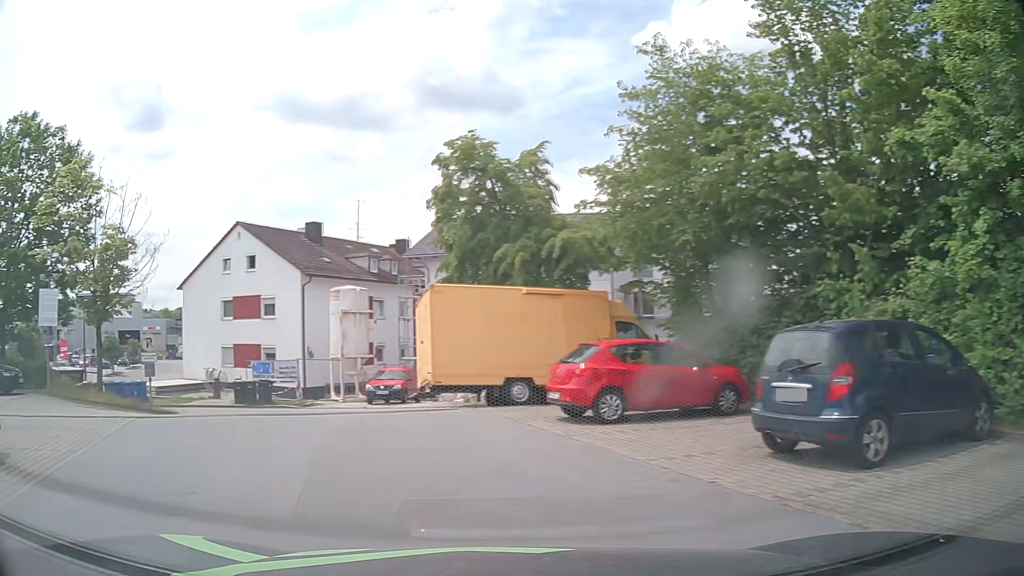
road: residential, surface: asphalt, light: Day
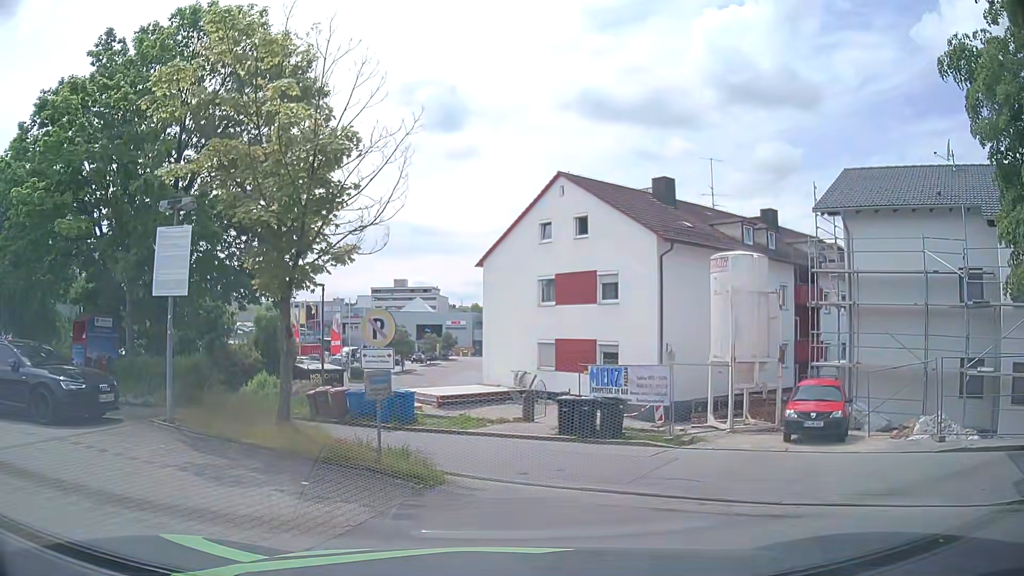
(-3.9, +11.1) m; -27°
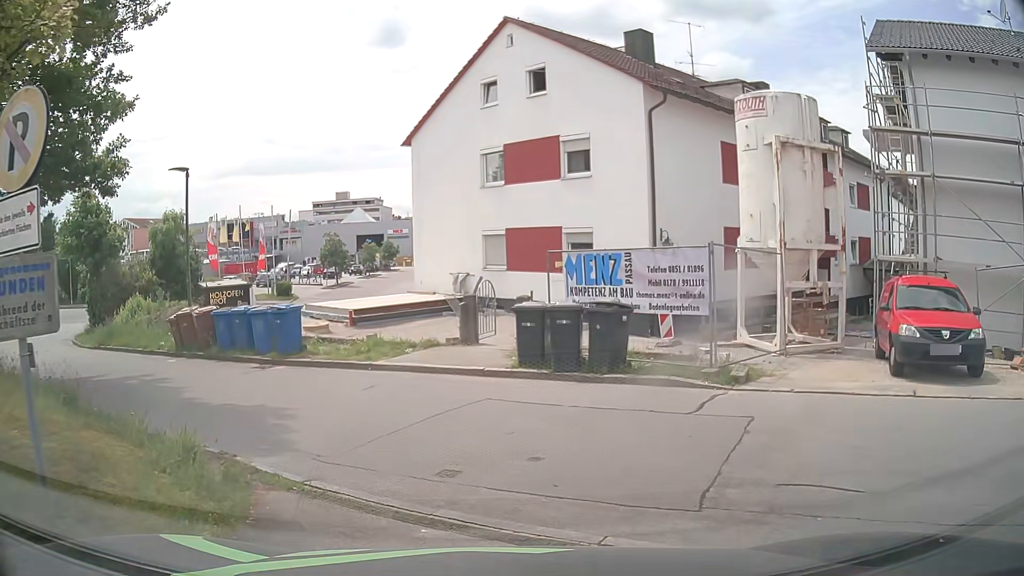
(+0.4, +7.1) m; +4°
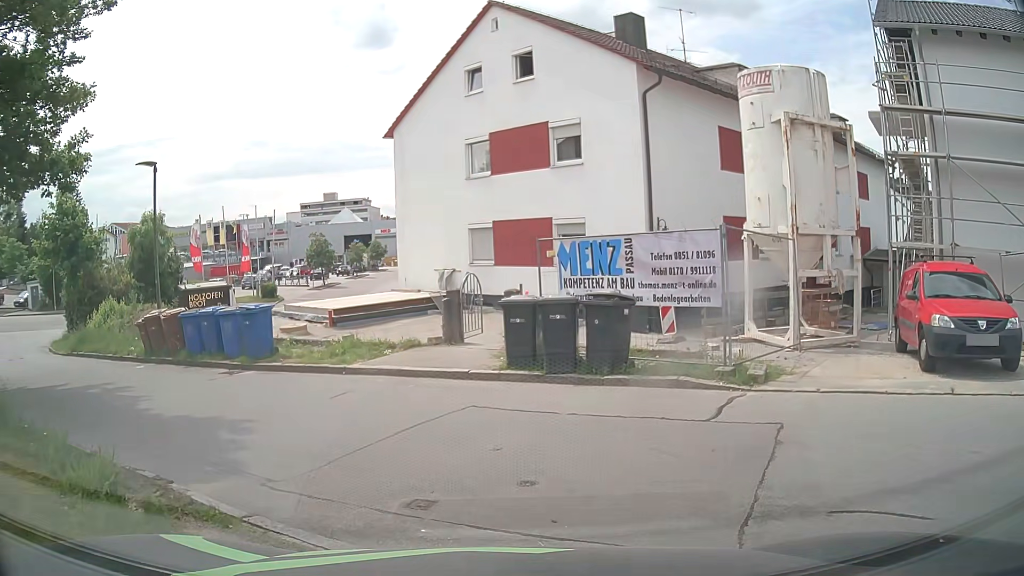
(0.0, +1.2) m; +2°
